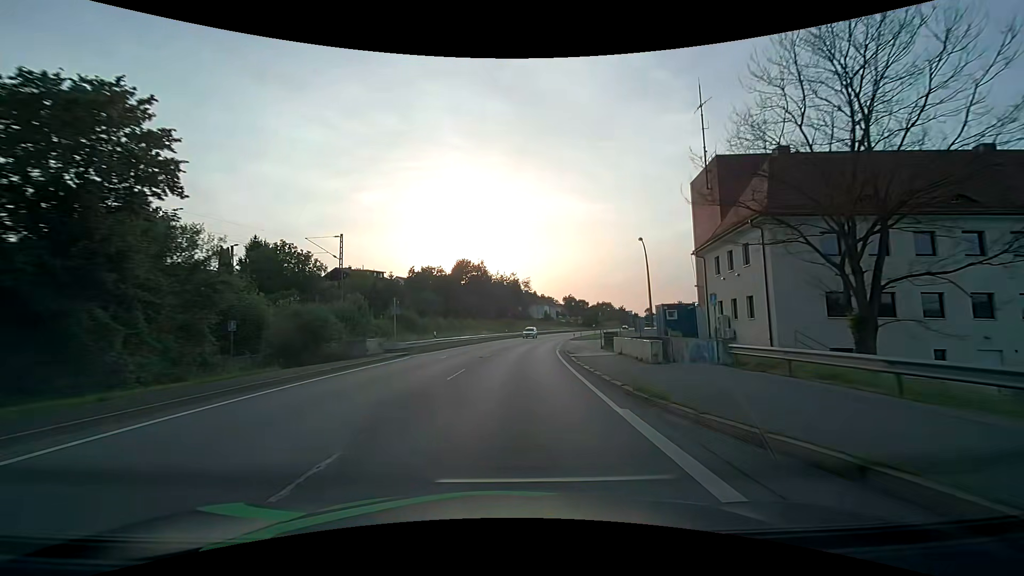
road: primary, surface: asphalt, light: Day
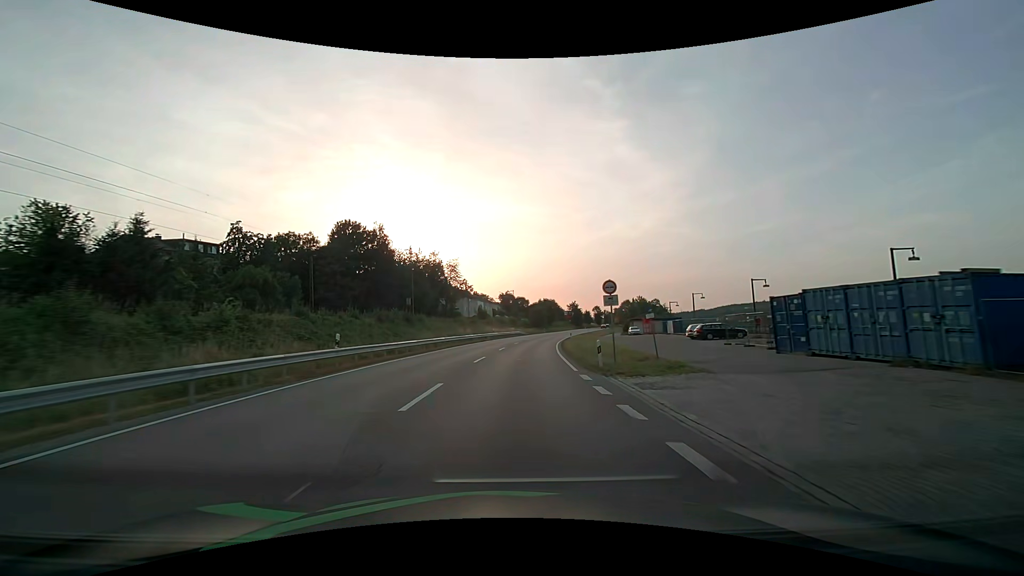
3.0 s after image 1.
(+3.4, +53.3) m; +8°
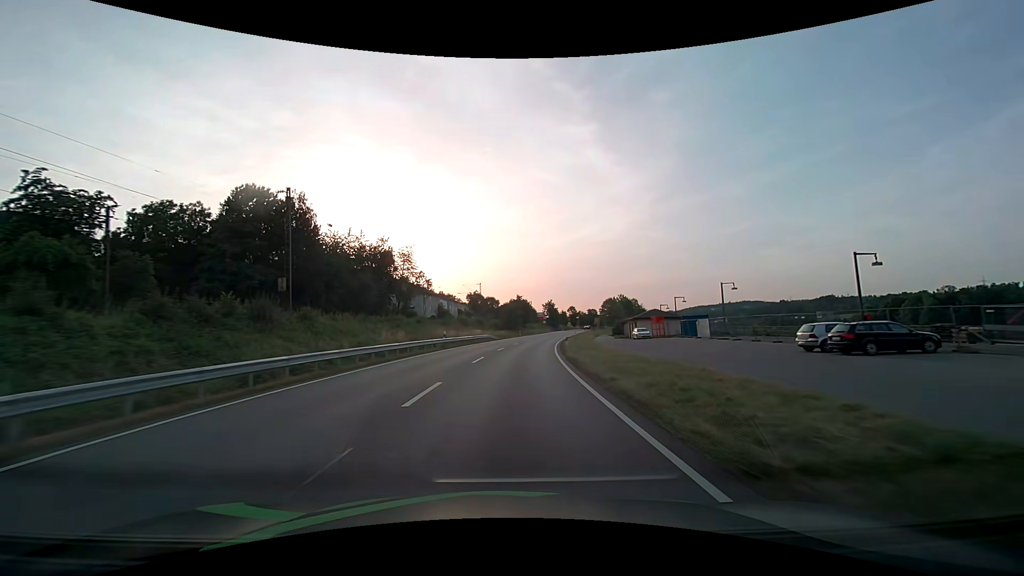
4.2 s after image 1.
(+0.6, +23.3) m; +3°
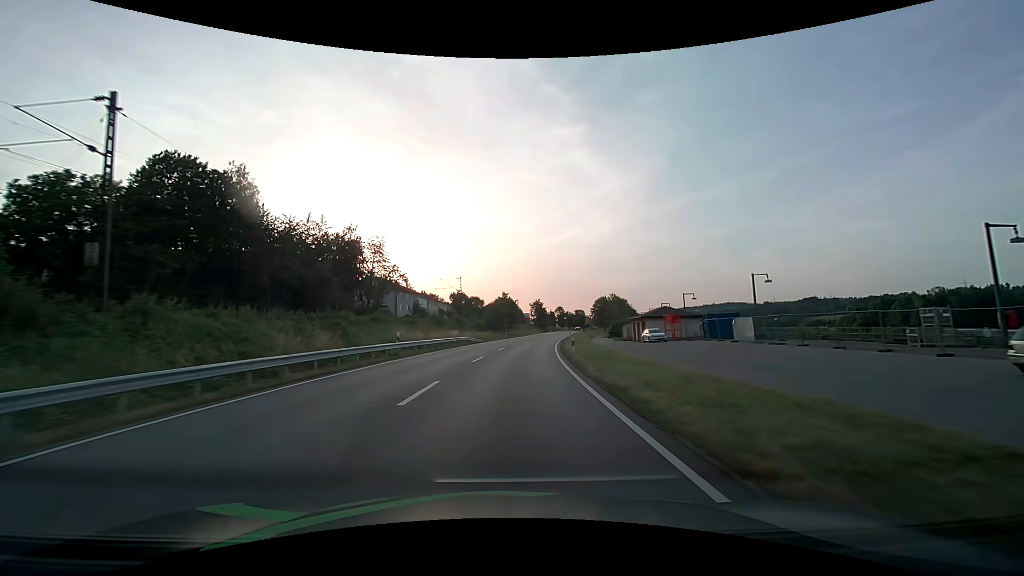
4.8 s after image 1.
(+0.2, +12.0) m; +2°
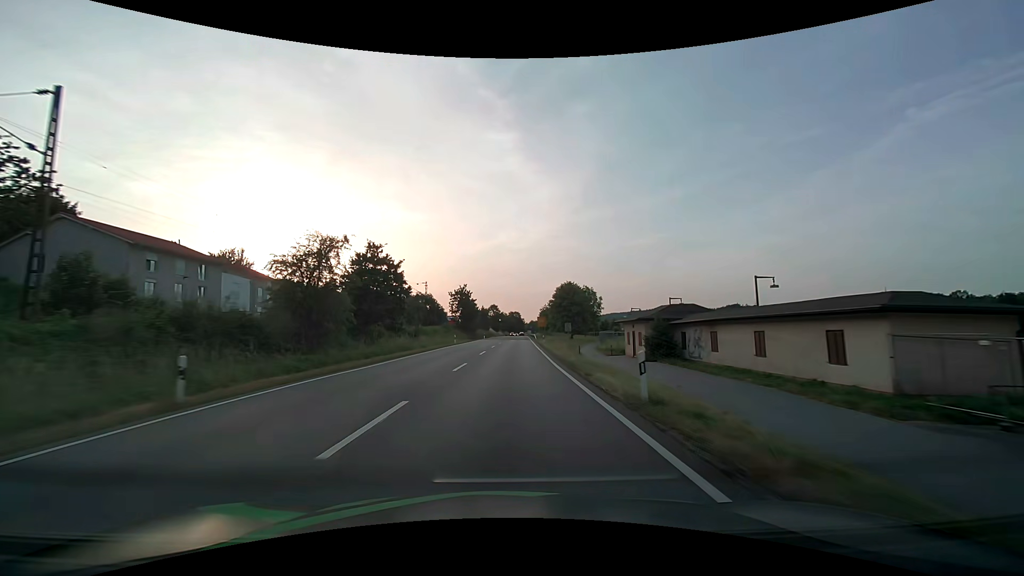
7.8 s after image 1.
(+4.7, +63.5) m; +8°
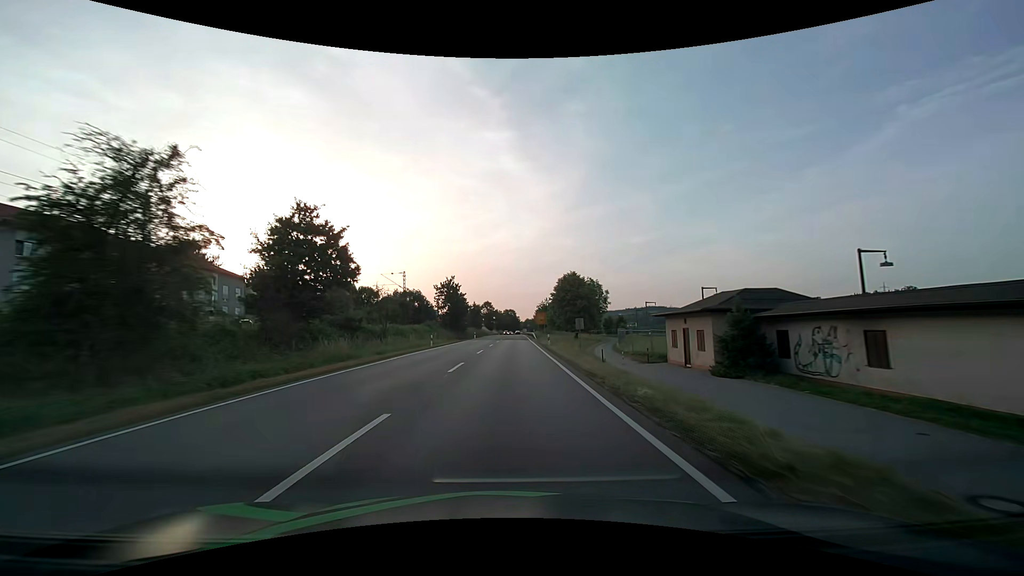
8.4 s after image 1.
(+0.1, +13.5) m; +1°
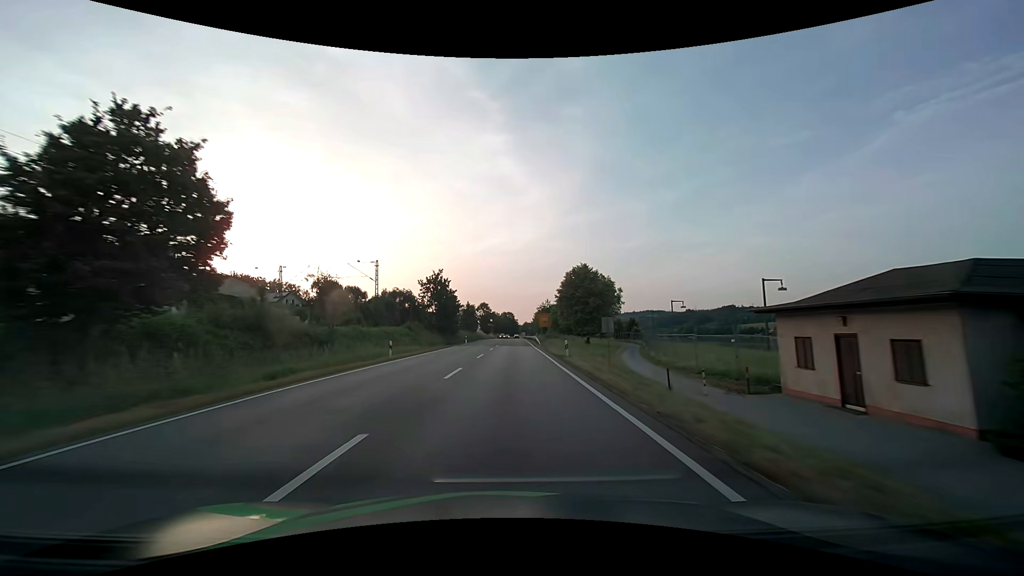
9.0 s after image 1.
(+0.1, +13.7) m; 0°
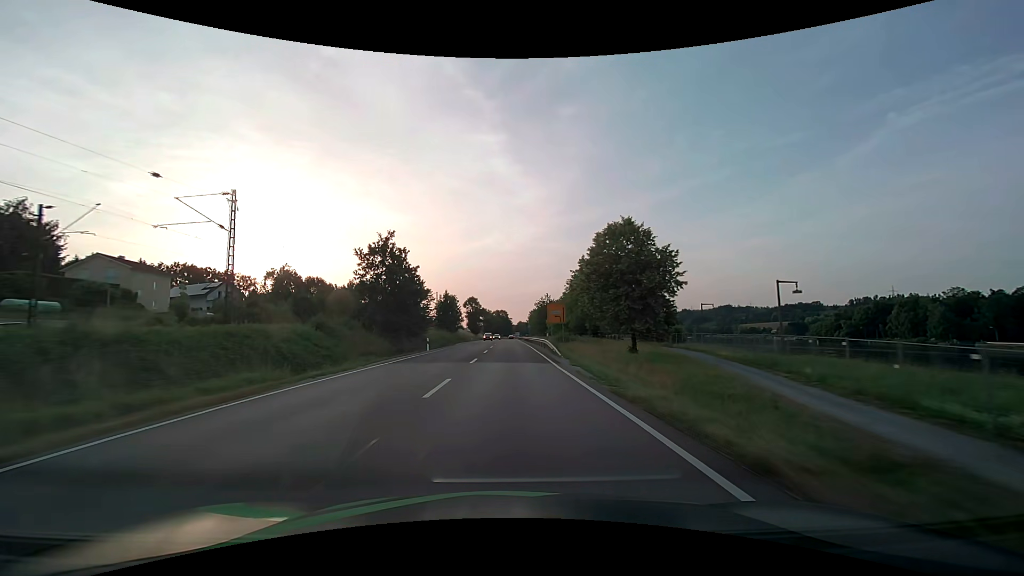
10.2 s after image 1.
(+0.2, +28.2) m; +1°
(0, +10) (0, +20) (0, +30) (0, +40) (0, +50) (0, +60) (0, +70) (0, +80) (+1, +90) (+1, +100) m
